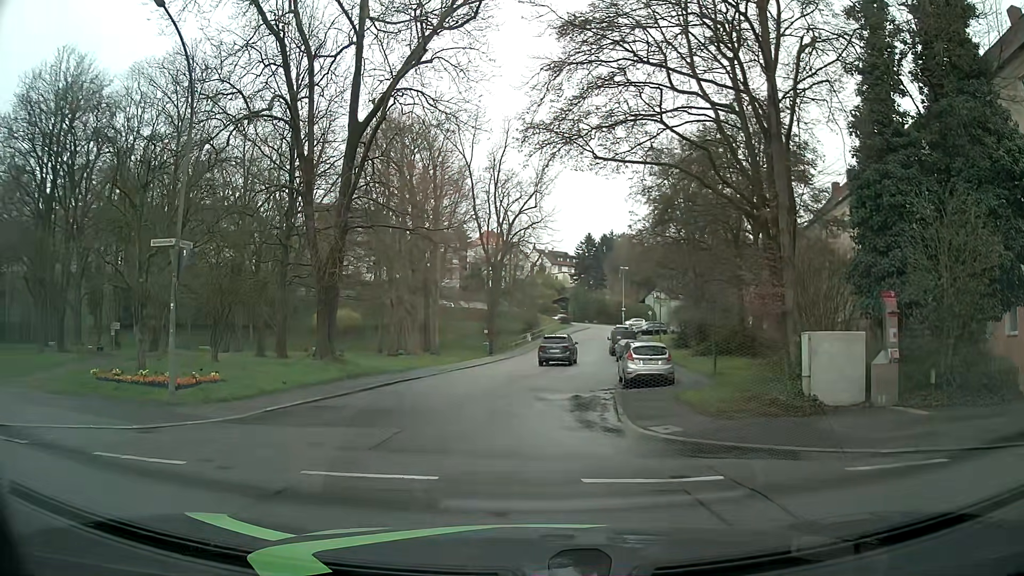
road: residential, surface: asphalt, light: Day
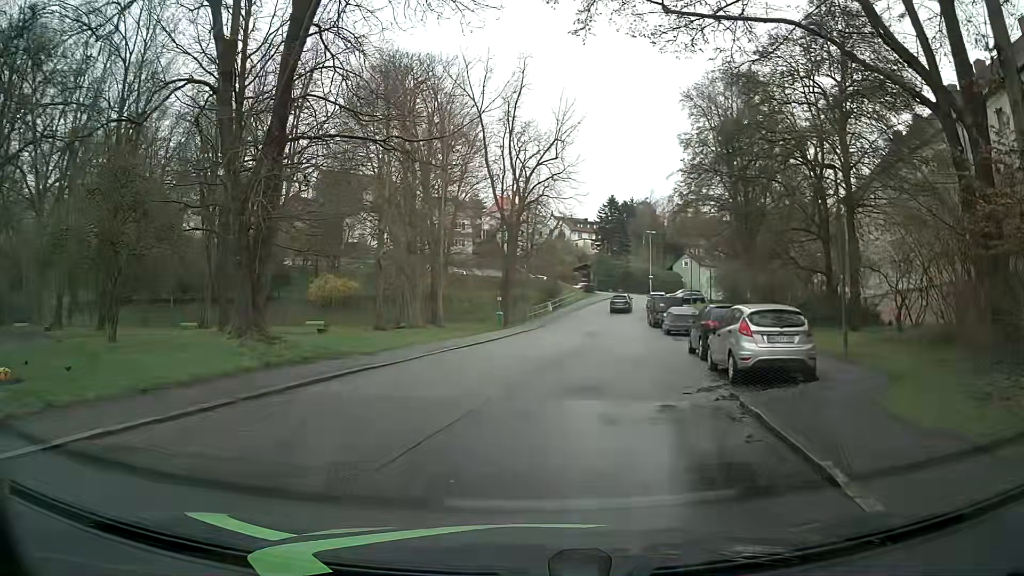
(0.0, +10.2) m; +1°
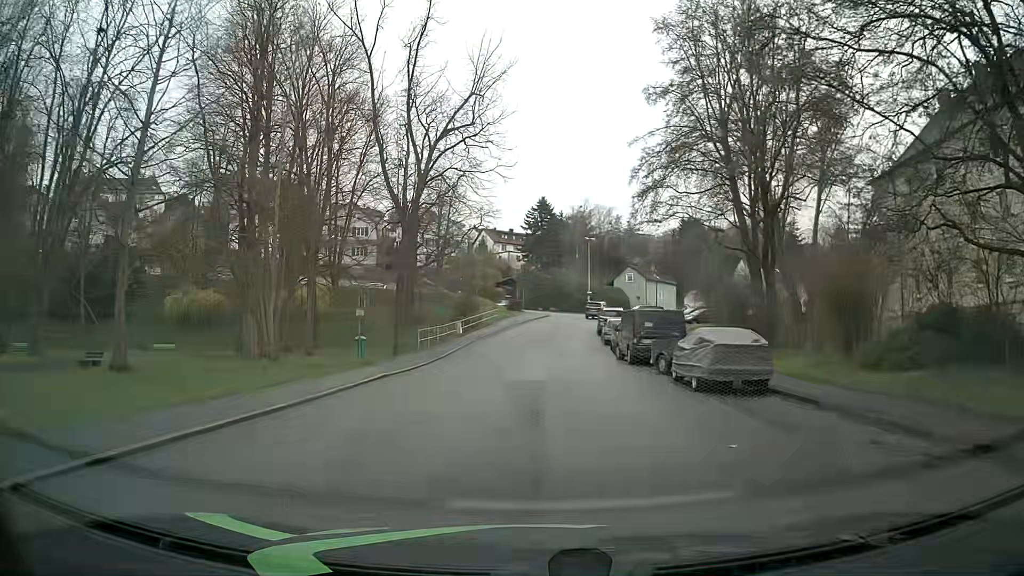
(+1.0, +19.0) m; +7°
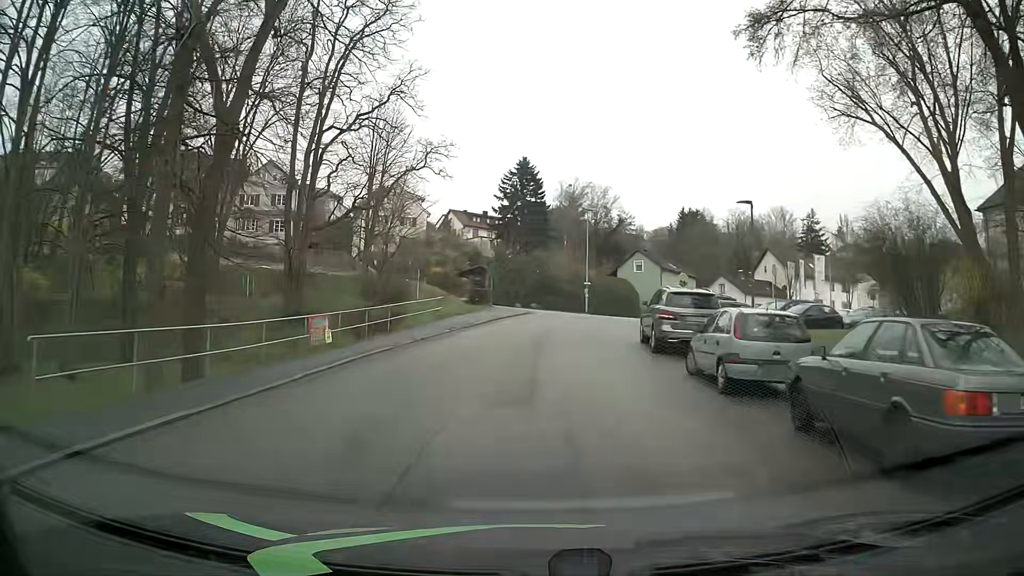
(0.0, +25.9) m; +1°
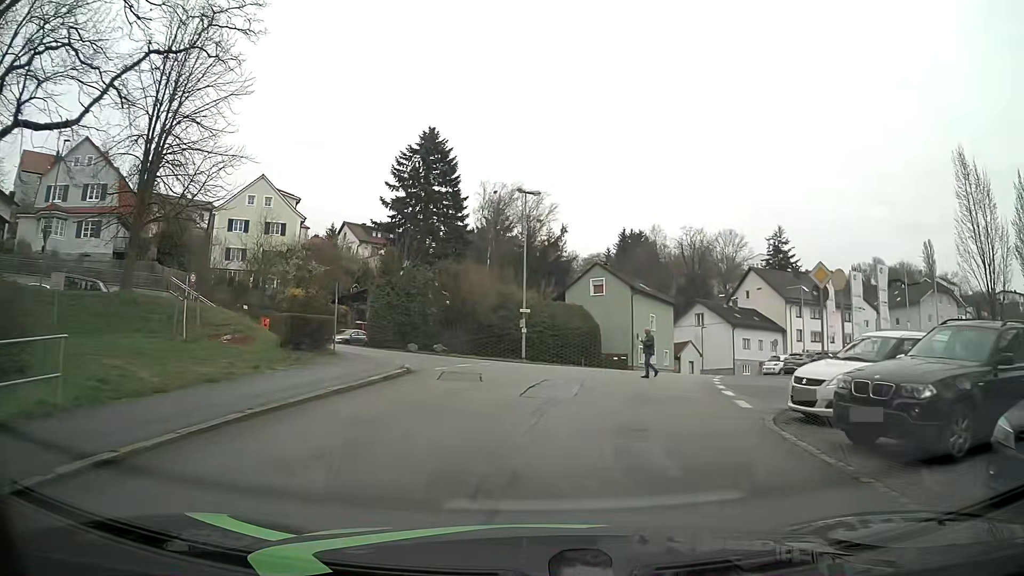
(+0.8, +24.5) m; +7°
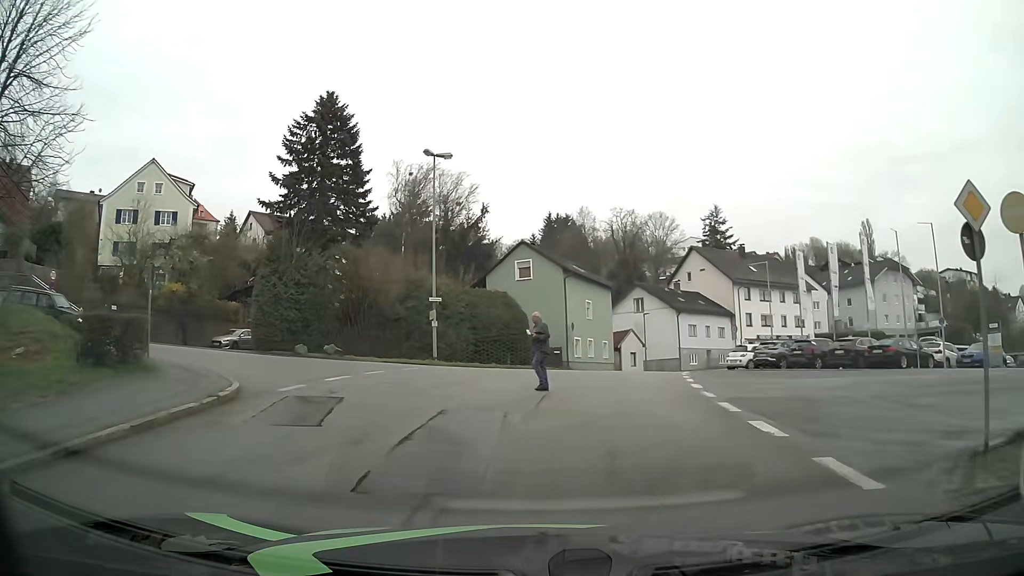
(+0.4, +7.2) m; +7°
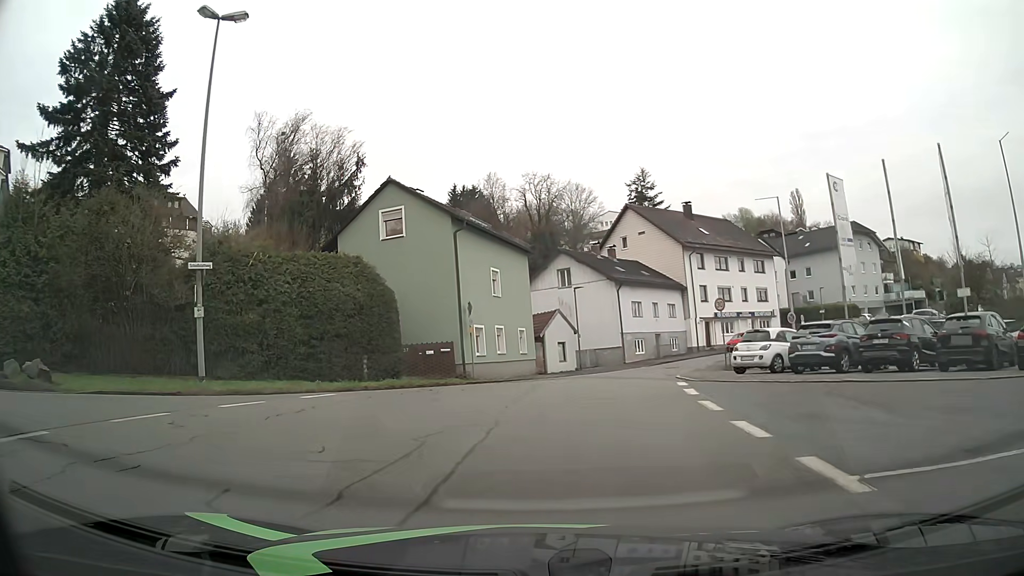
(+1.0, +15.8) m; +6°
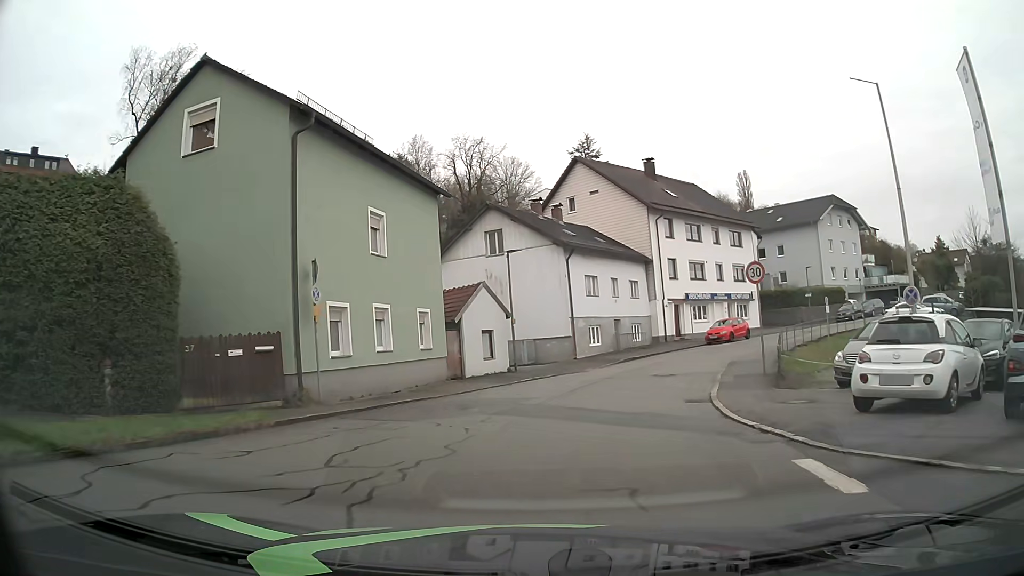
(+0.6, +12.5) m; +6°
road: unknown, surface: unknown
(+1, +10) (+3, +20) (+7, +29) (+13, +37) (+20, +44) (+27, +50) (+36, +56) (+43, +62) (+51, +69) (+59, +75) m
